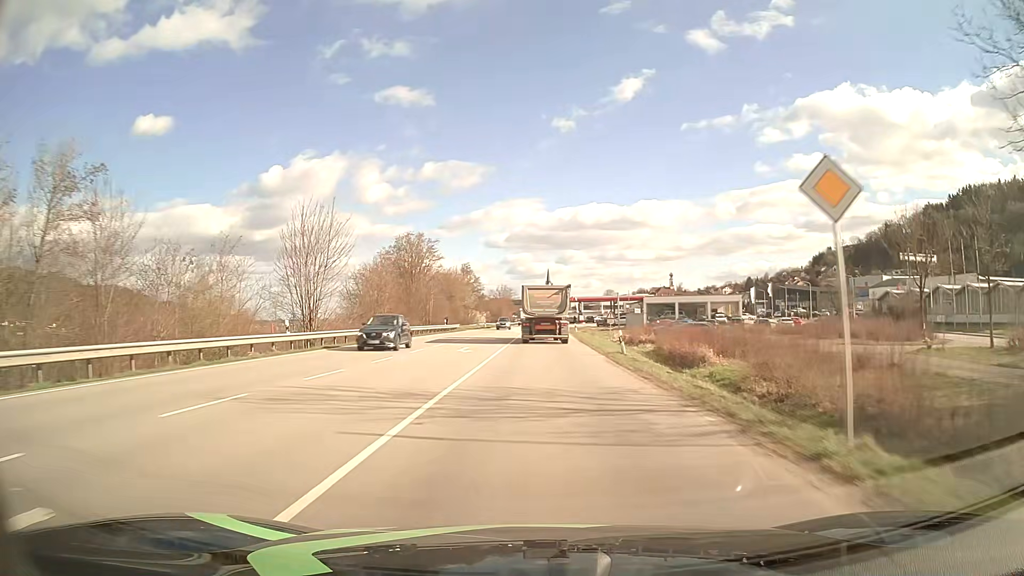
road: primary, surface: asphalt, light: Day
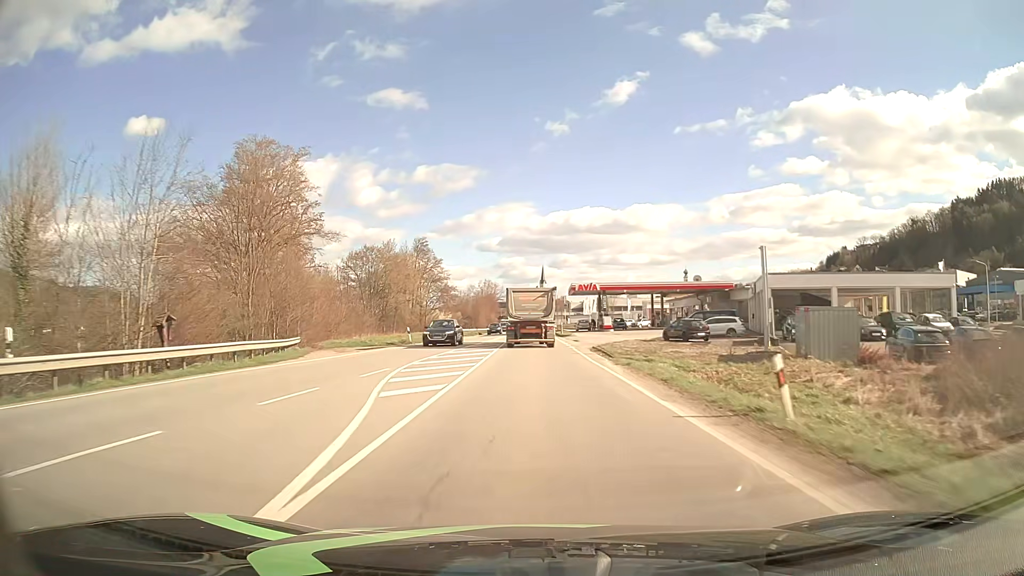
(+0.5, +58.4) m; +1°
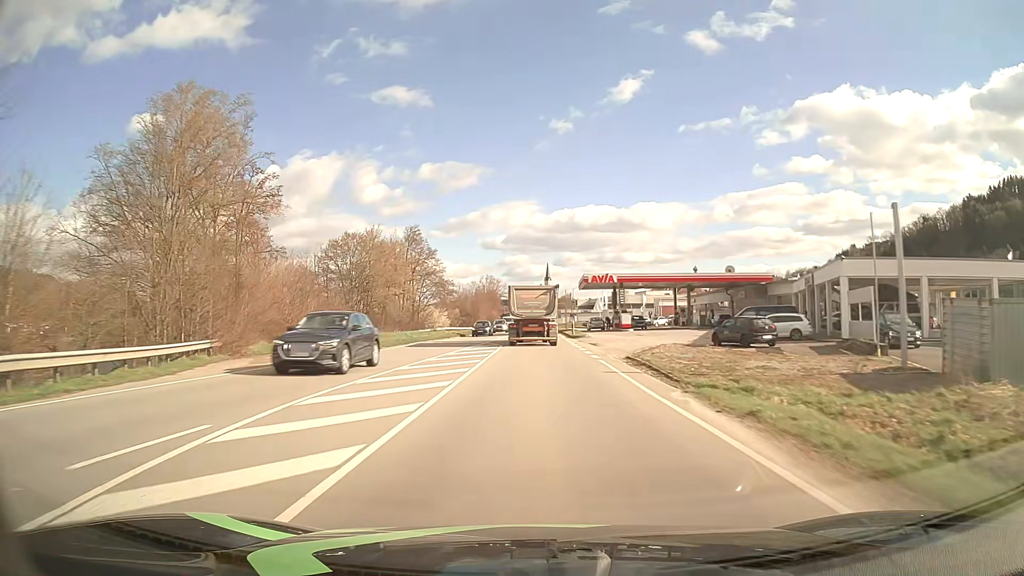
(0.0, +11.6) m; 0°
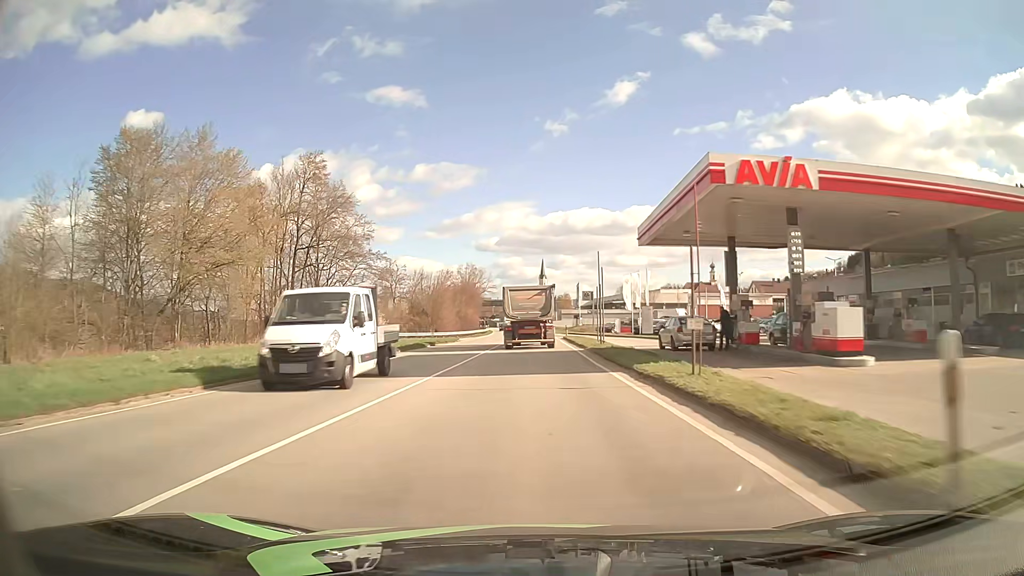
(+0.1, +45.7) m; 0°
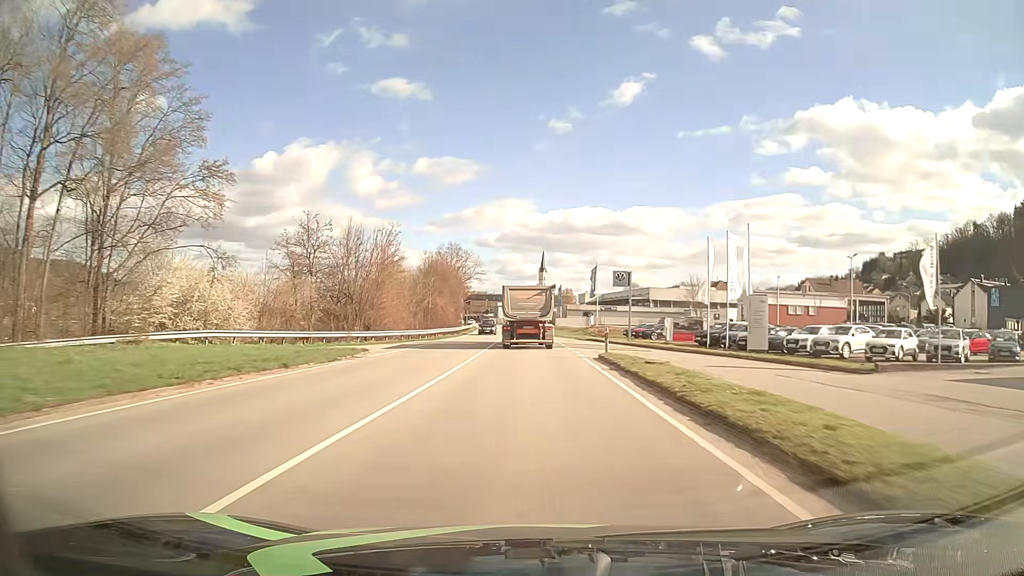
(+0.1, +33.5) m; 0°
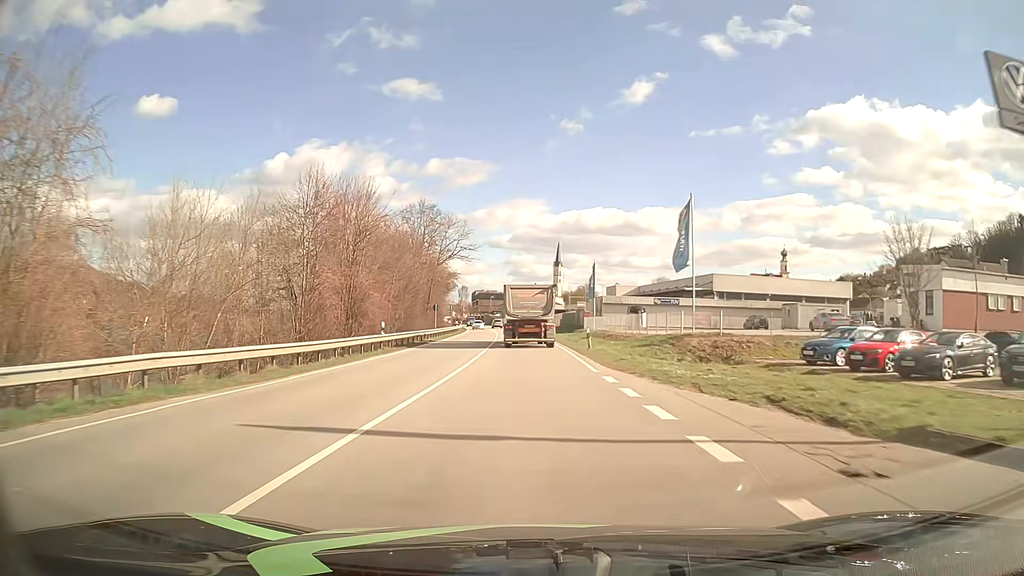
(-0.1, +44.1) m; -1°
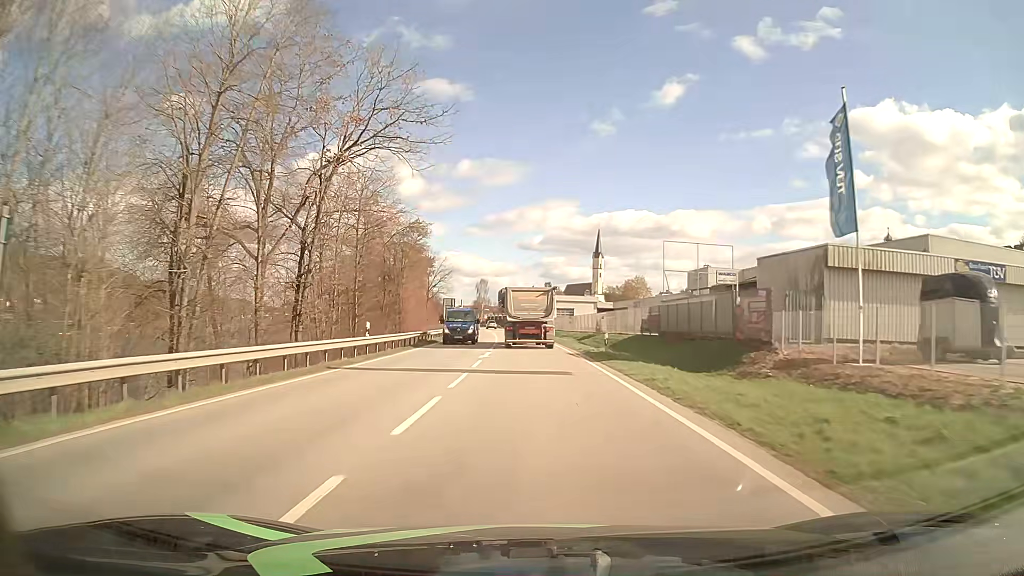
(-1.3, +54.5) m; -3°
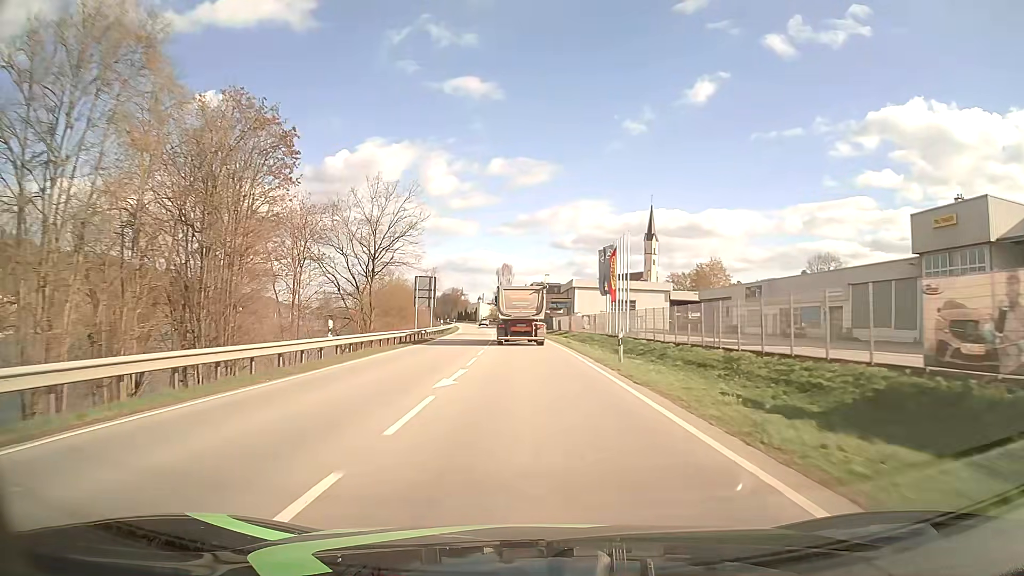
(-1.2, +54.6) m; -3°
(0, +10) (0, +20) (0, +30) (-1, +40) (-1, +50) (-2, +60) (-2, +70) (-3, +80) (-4, +90) (-5, +100) m
